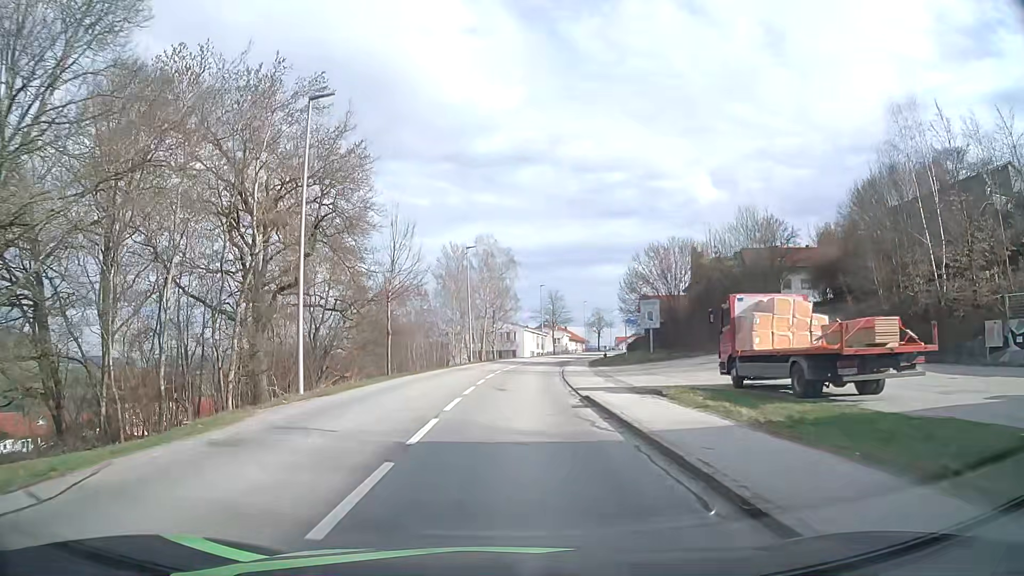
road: tertiary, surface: asphalt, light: Day
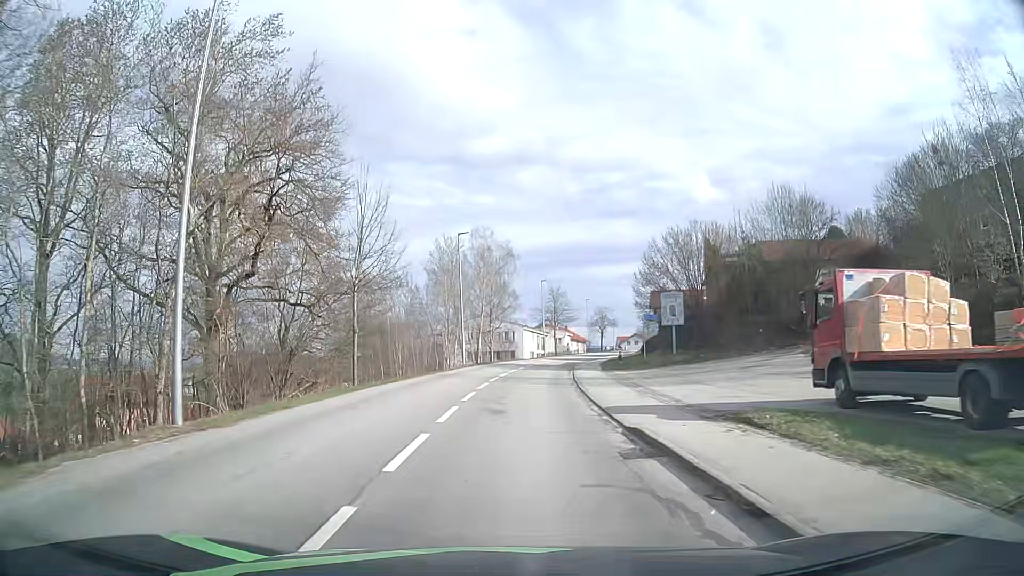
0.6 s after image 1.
(0.0, +6.6) m; 0°
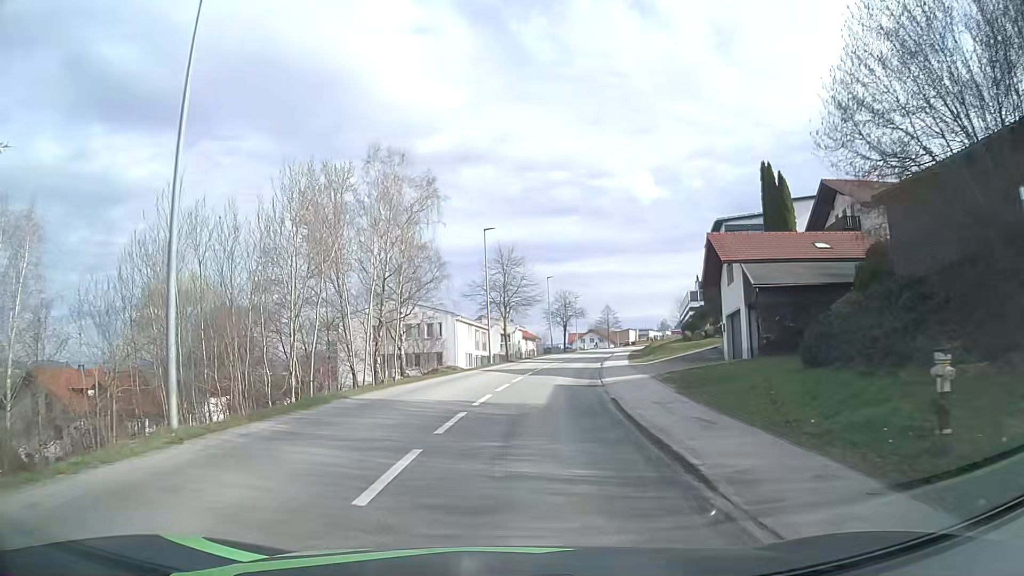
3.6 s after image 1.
(+1.1, +33.0) m; +5°
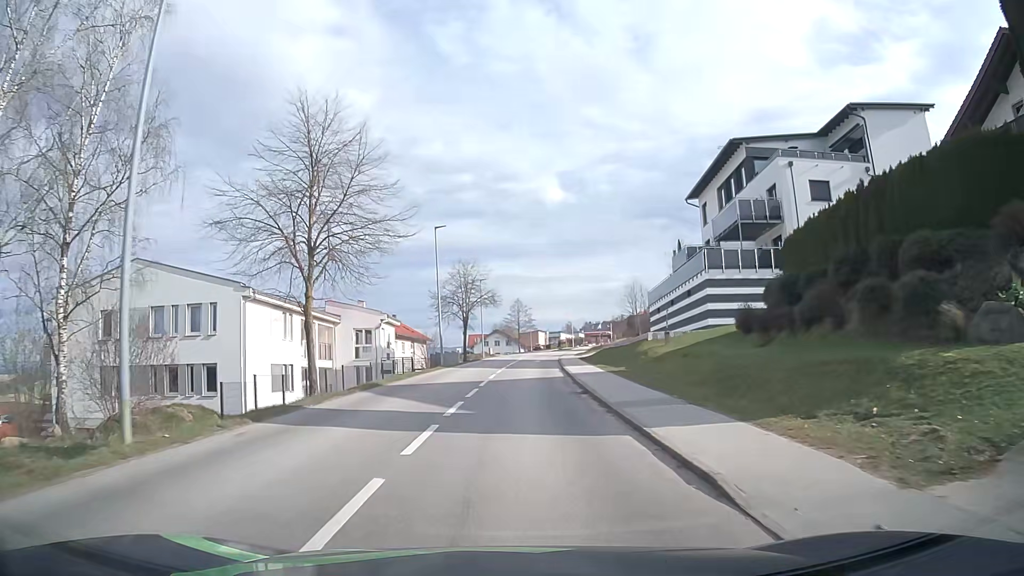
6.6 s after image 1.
(+2.5, +33.5) m; +8°
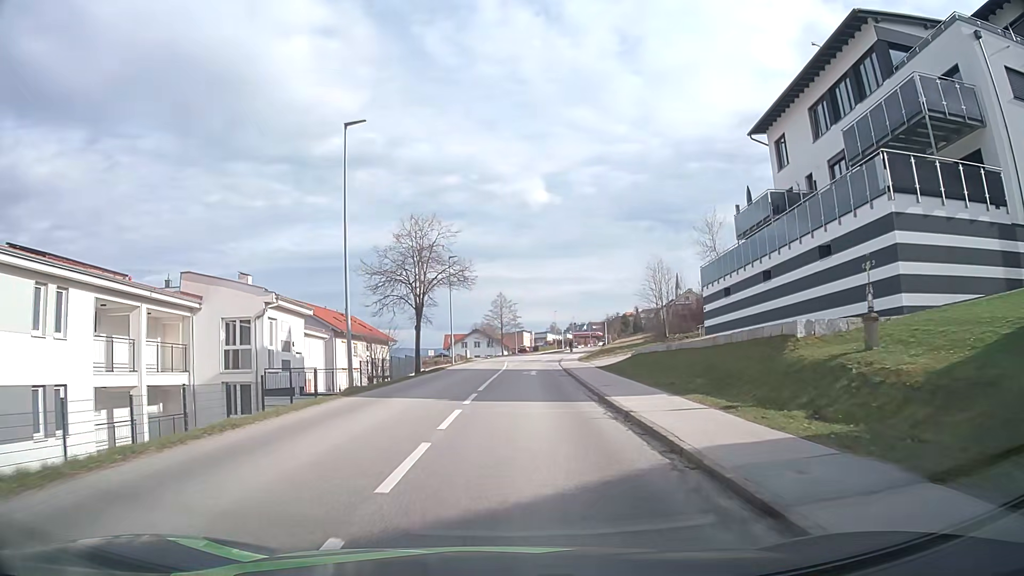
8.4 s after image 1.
(+0.5, +20.2) m; +2°
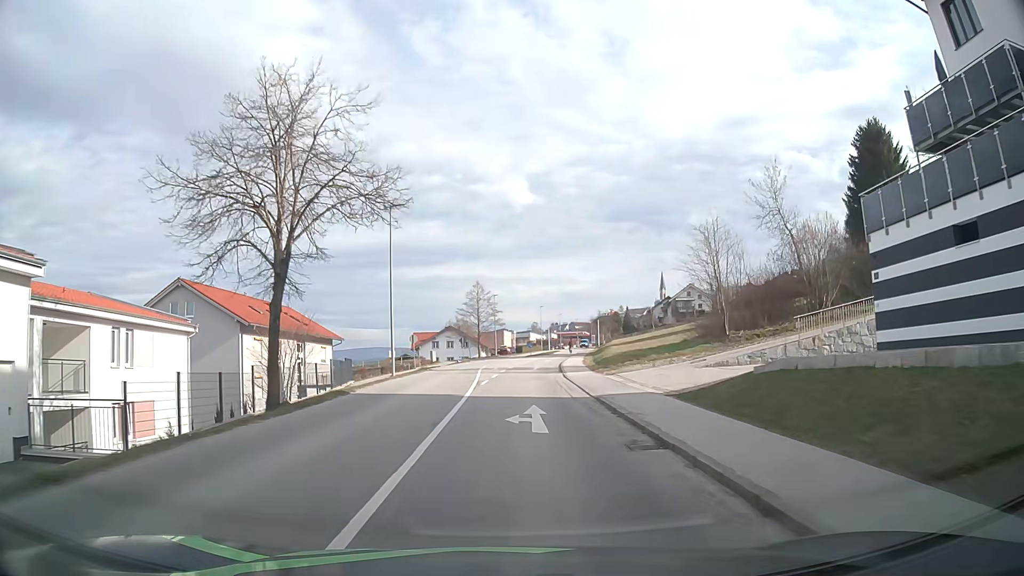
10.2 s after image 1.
(+0.4, +19.9) m; +2°
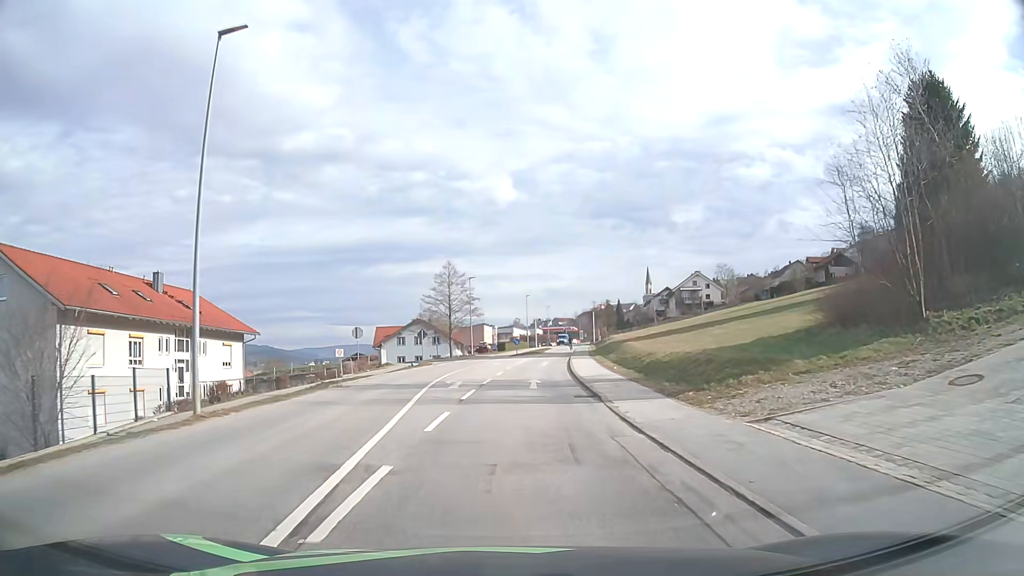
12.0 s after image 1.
(+0.2, +20.0) m; +1°
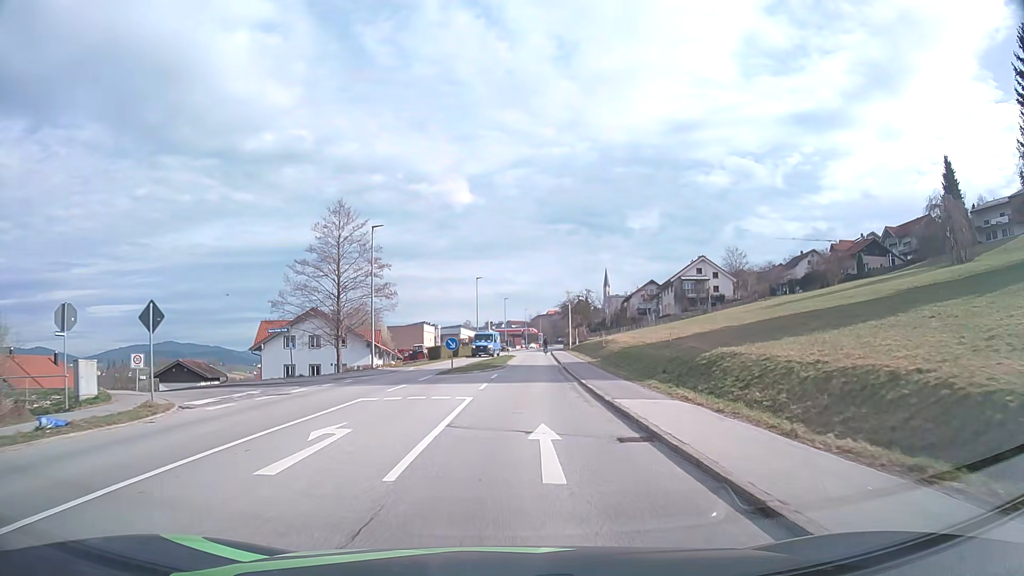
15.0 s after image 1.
(+1.2, +34.0) m; +4°
(0, +10) (0, +20) (+1, +30) (+2, +40) (+2, +50) (+2, +60) (+3, +70) (+4, +80) (+4, +90) (+4, +100) m
